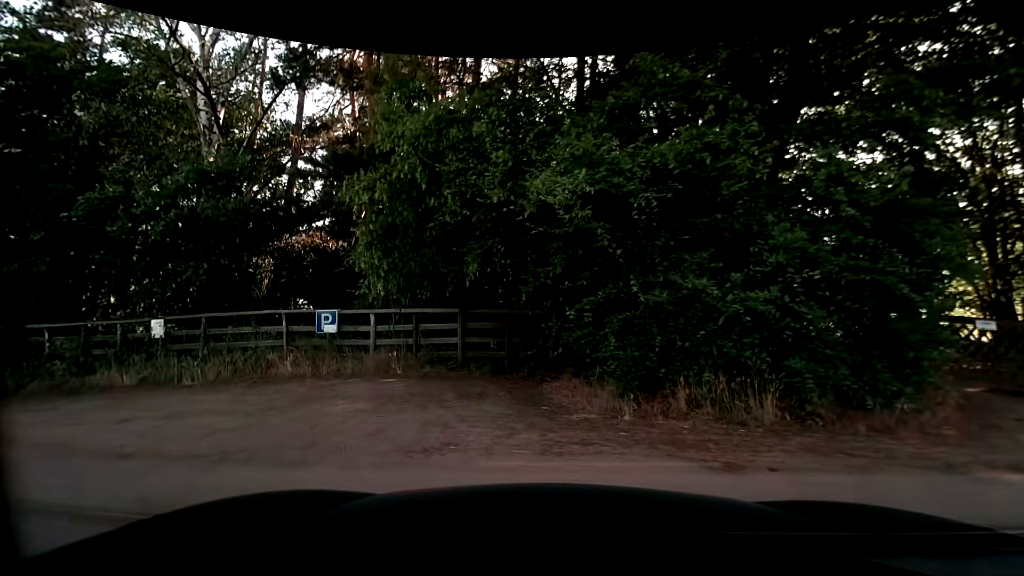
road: secondary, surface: asphalt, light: Day
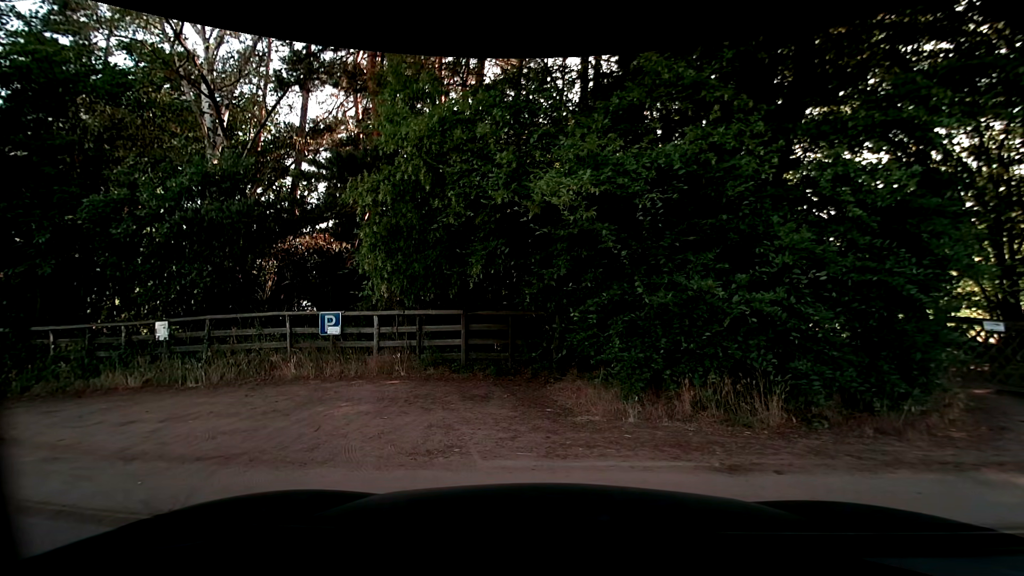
(0.0, +0.1) m; 0°
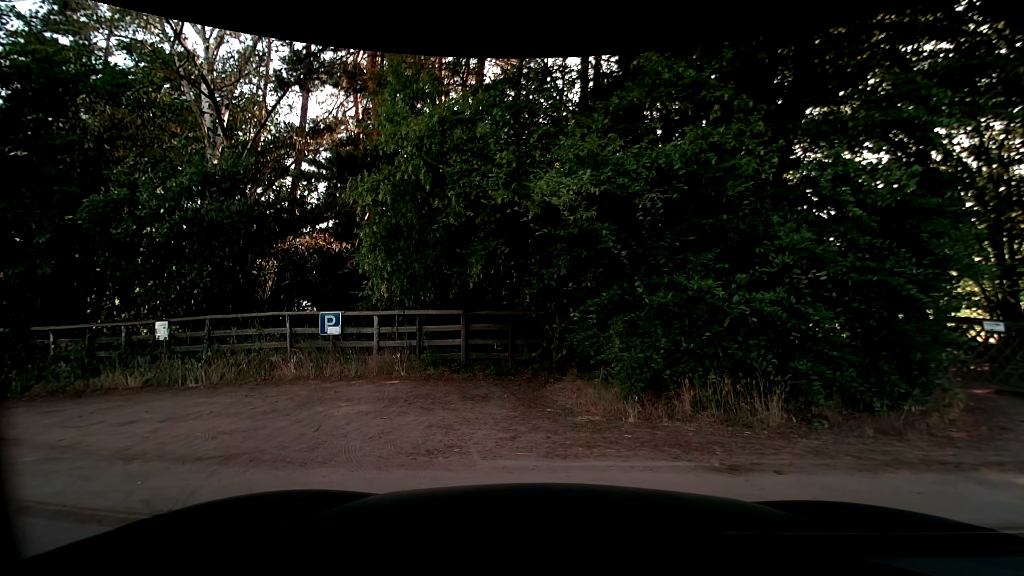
(0.0, 0.0) m; 0°
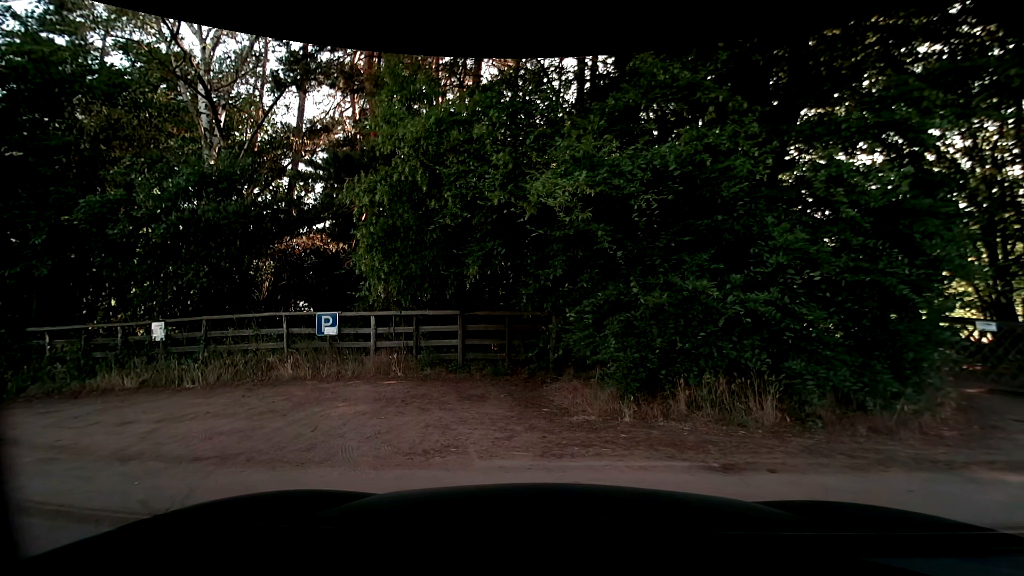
(0.0, 0.0) m; 0°
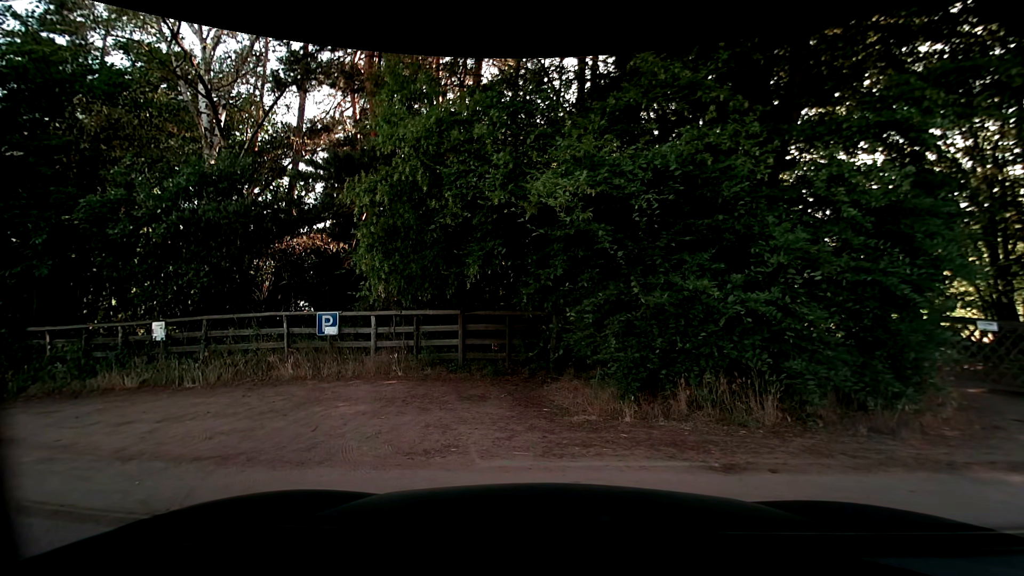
(0.0, +0.1) m; 0°
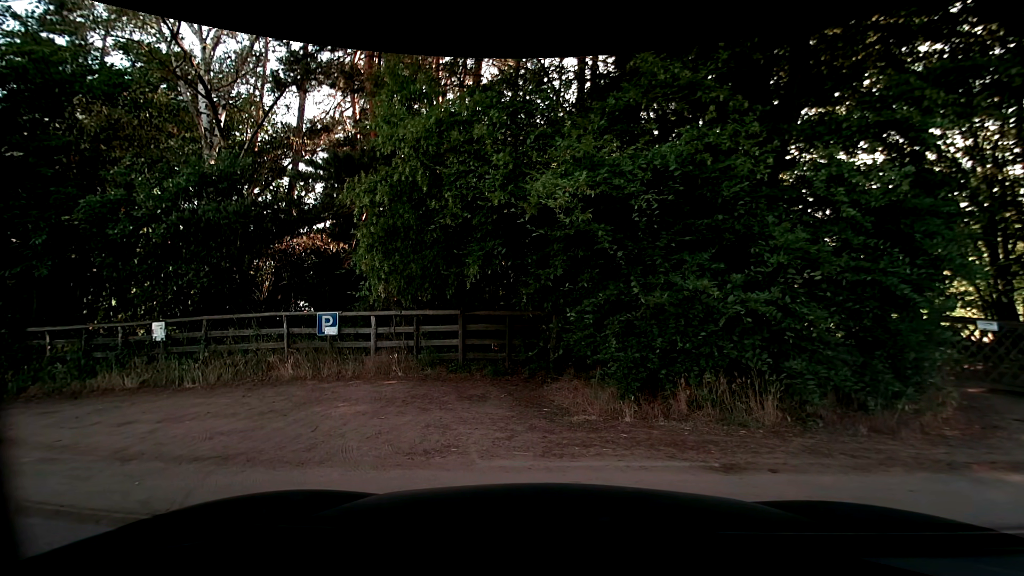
(0.0, +0.1) m; 0°
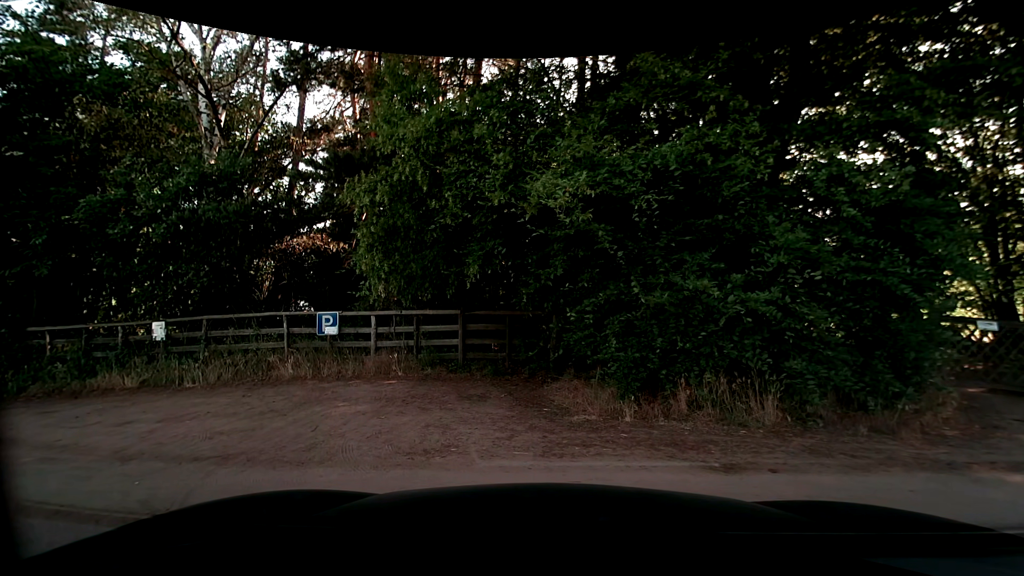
(0.0, 0.0) m; 0°
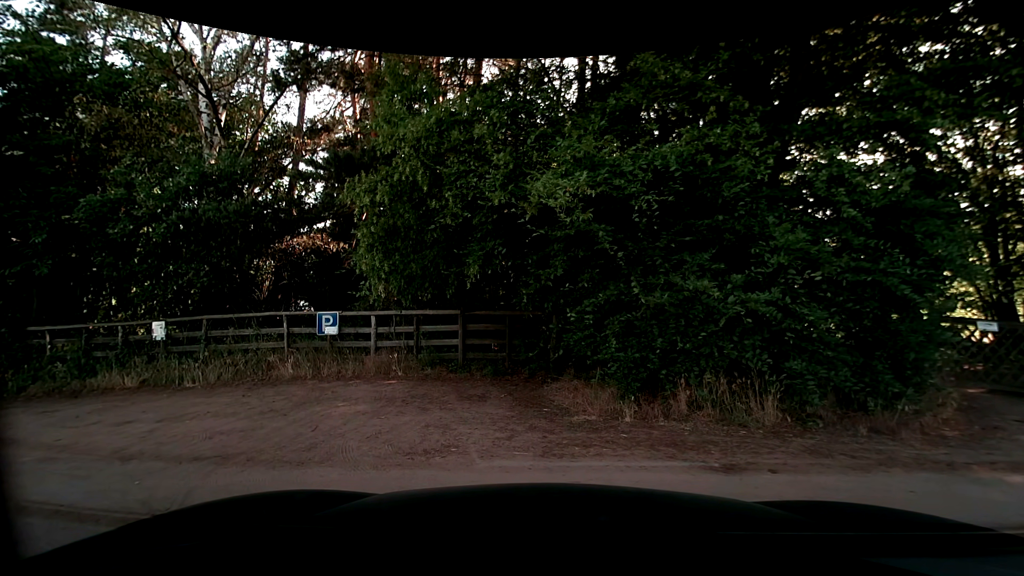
(0.0, 0.0) m; 0°
